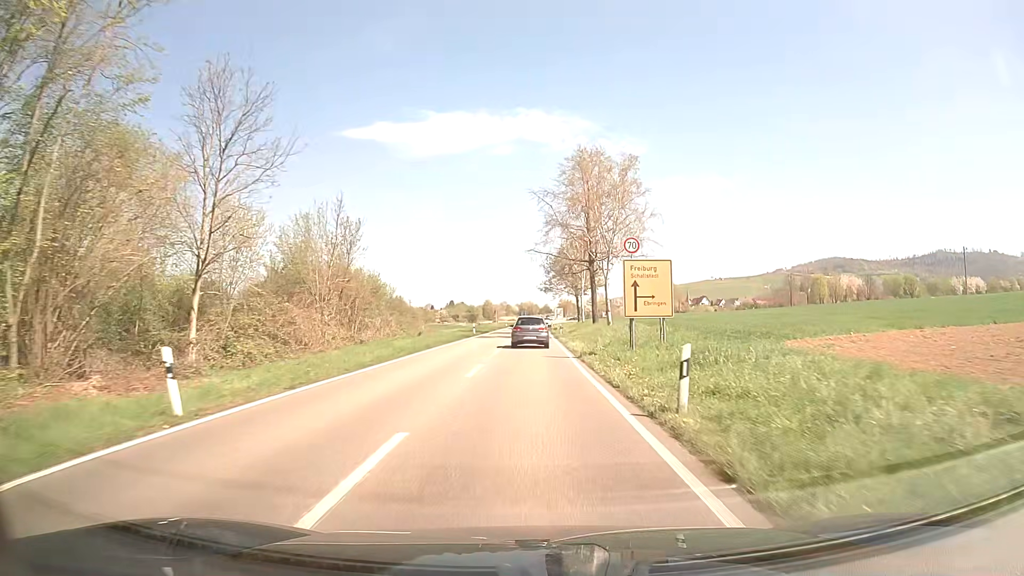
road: primary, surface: asphalt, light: Day
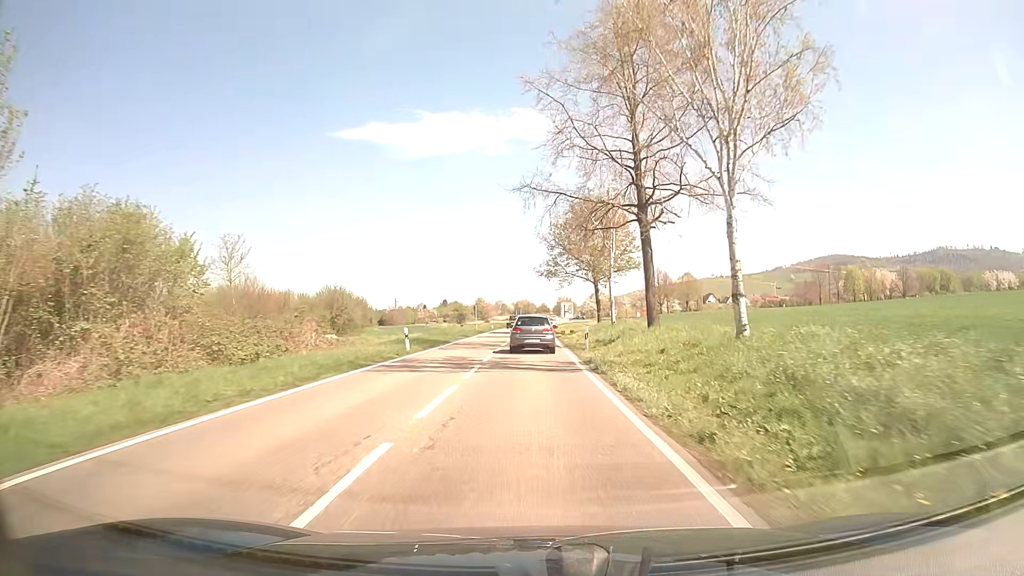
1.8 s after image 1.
(+0.2, +30.7) m; 0°
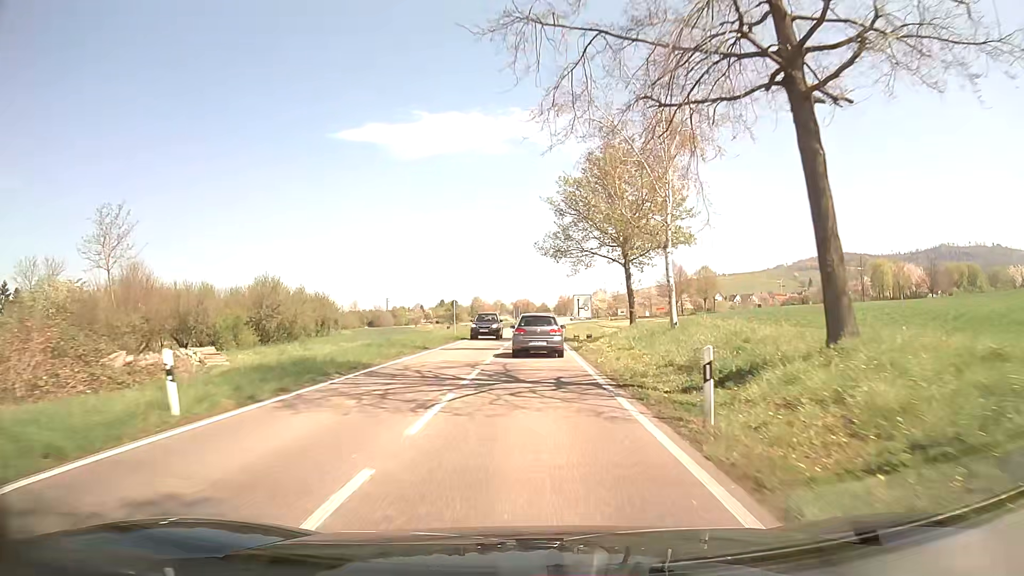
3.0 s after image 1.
(0.0, +19.3) m; 0°
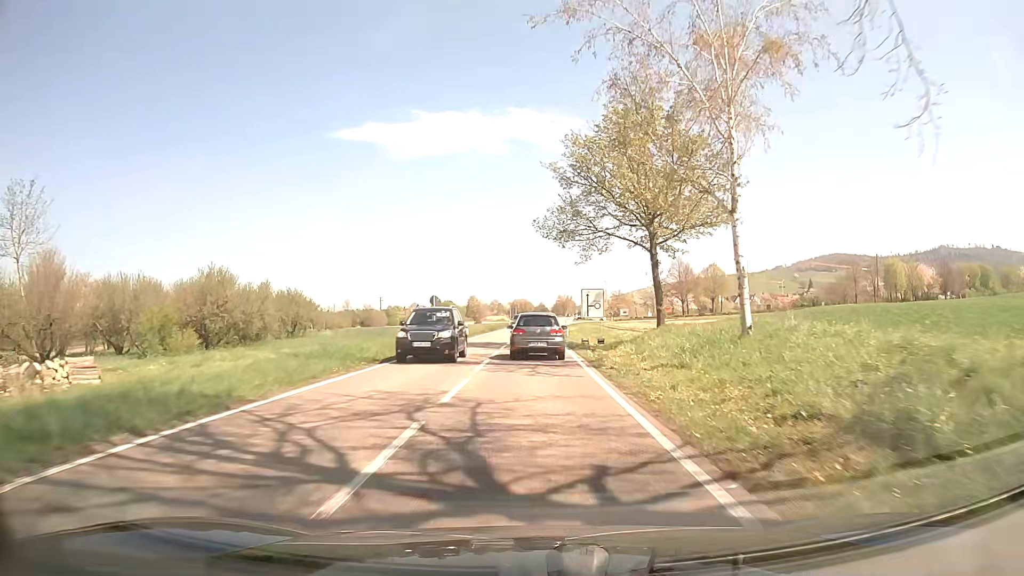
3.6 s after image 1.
(0.0, +9.3) m; 0°
(0, +10) (0, +20) (0, +30) (0, +40) (+1, +50) (+1, +60) (+1, +70) (+2, +80) (+2, +90) (+3, +100) m
